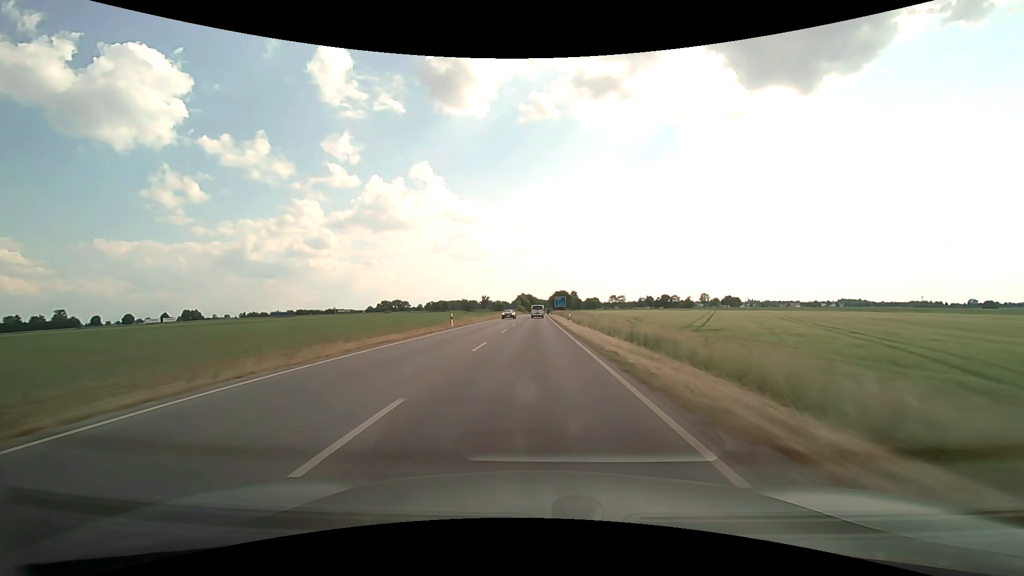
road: secondary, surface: asphalt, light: Day
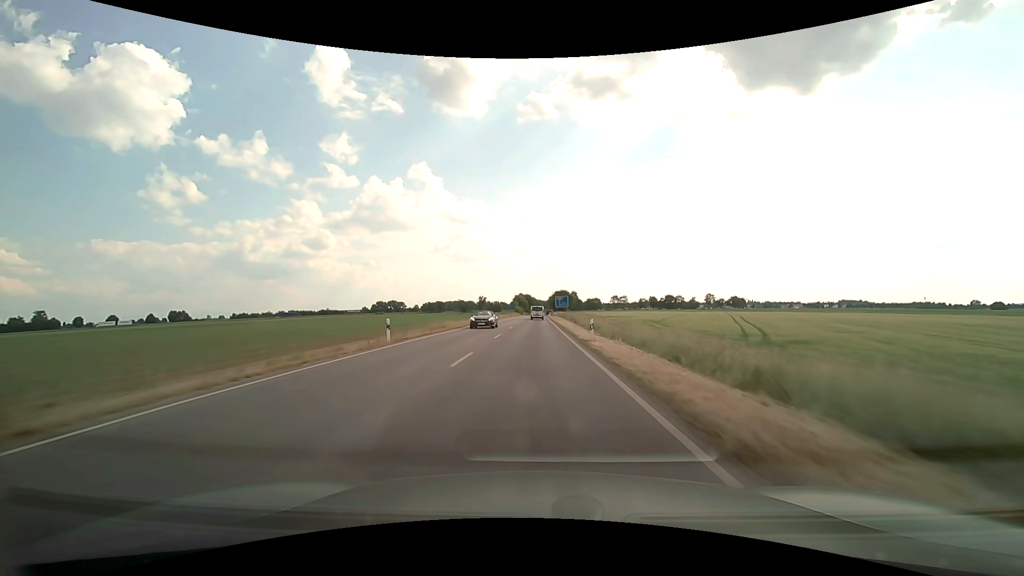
(0.0, +15.7) m; 0°
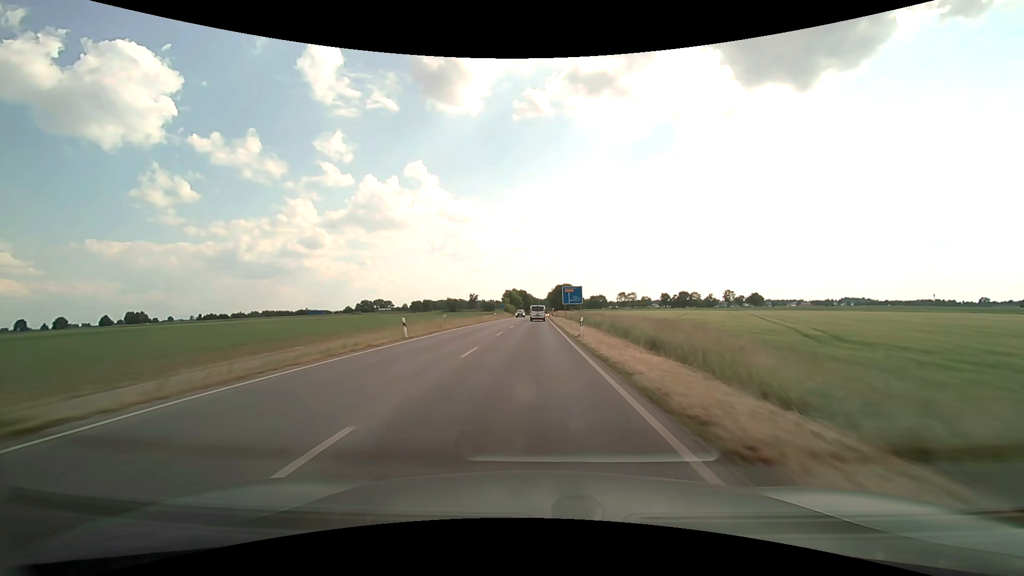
(+0.2, +45.7) m; 0°
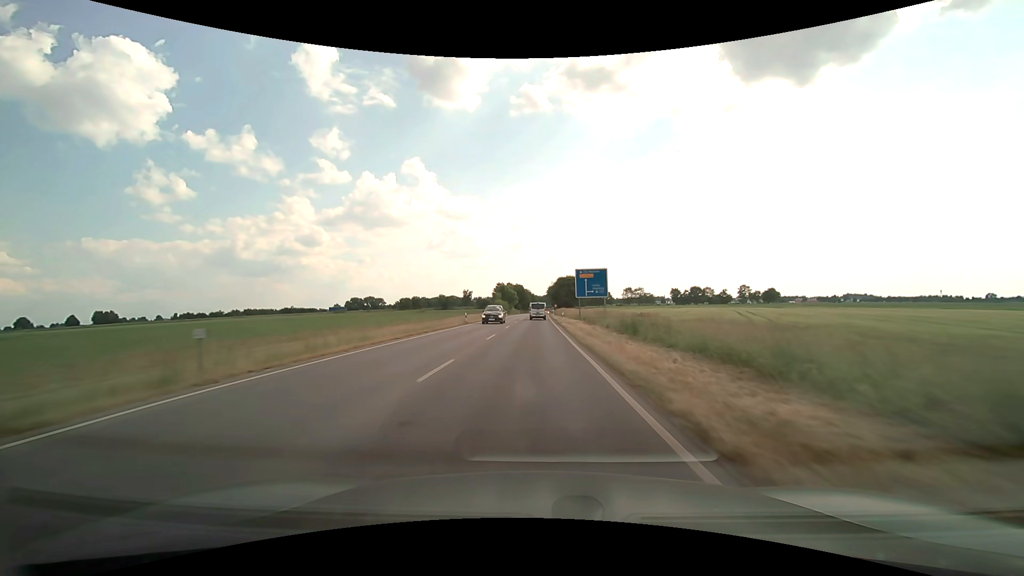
(0.0, +28.8) m; 0°
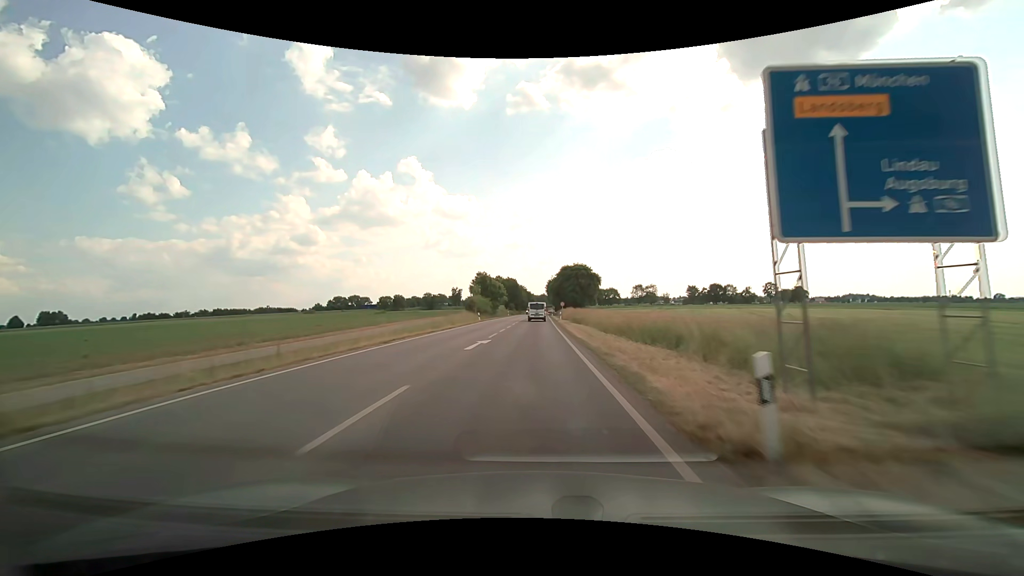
(+0.1, +40.1) m; 0°
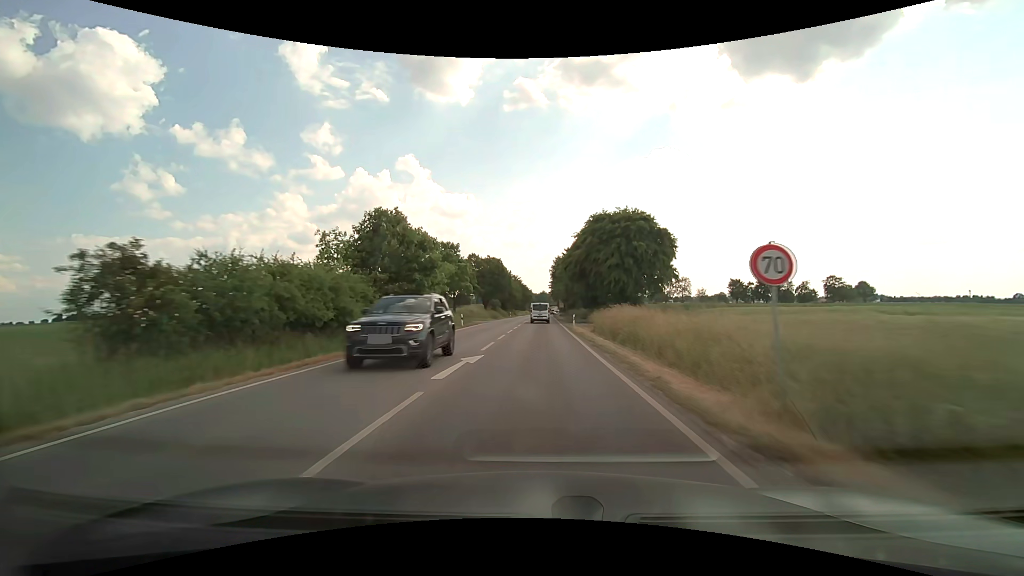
(-0.1, +60.4) m; 0°
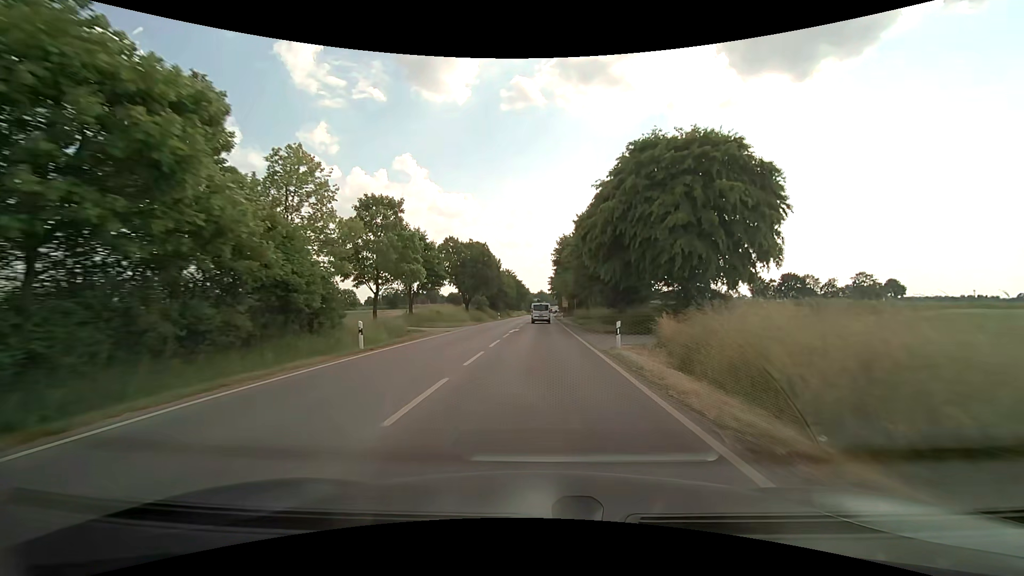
(+0.1, +22.2) m; 0°
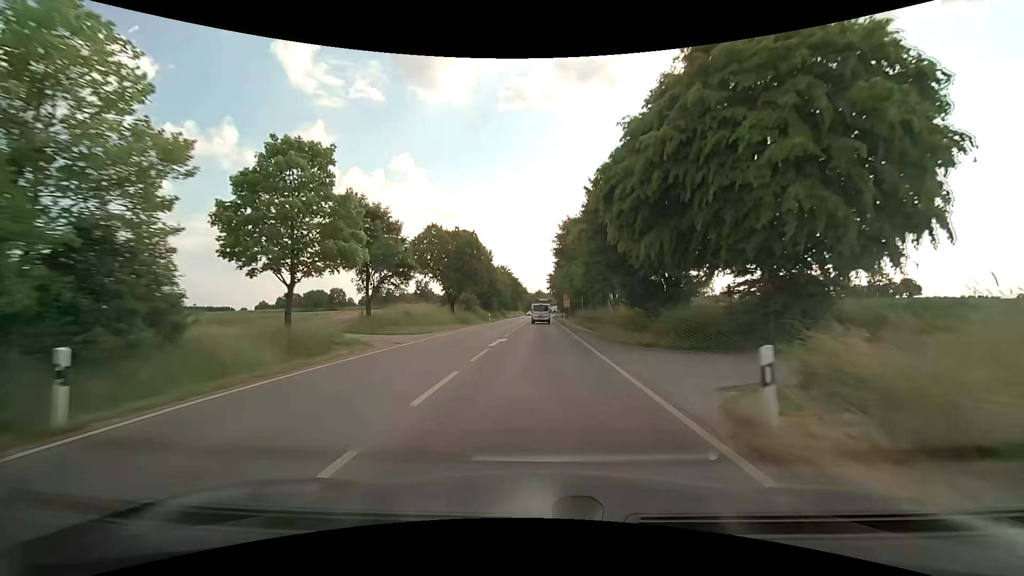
(0.0, +10.8) m; 0°
(0, +10) (0, +20) (0, +30) (0, +40) (0, +50) (0, +60) (+1, +70) (+1, +80) (+1, +90) (+1, +100) m
